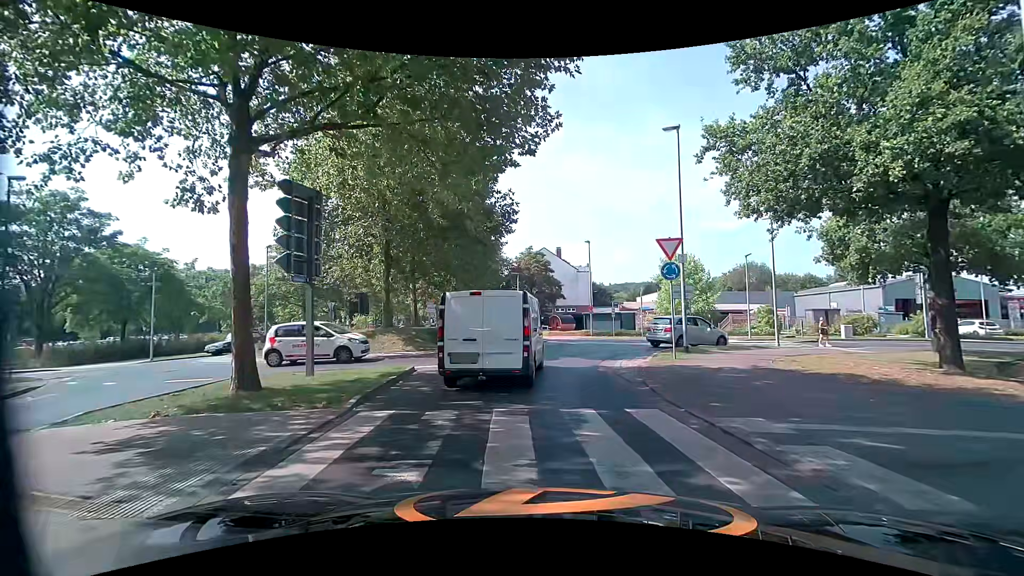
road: tertiary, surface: asphalt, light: Day
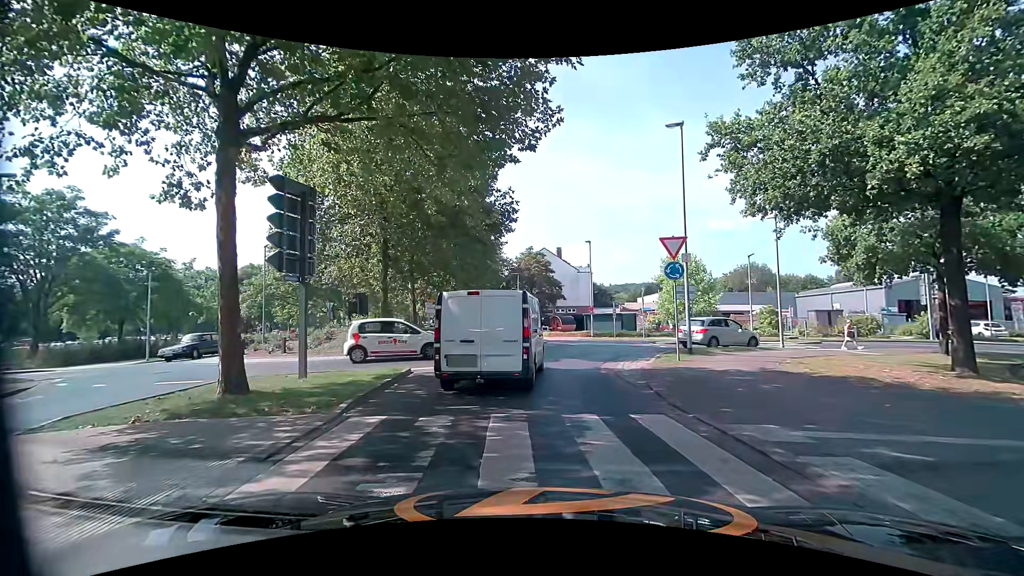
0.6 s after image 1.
(0.0, +0.3) m; 0°
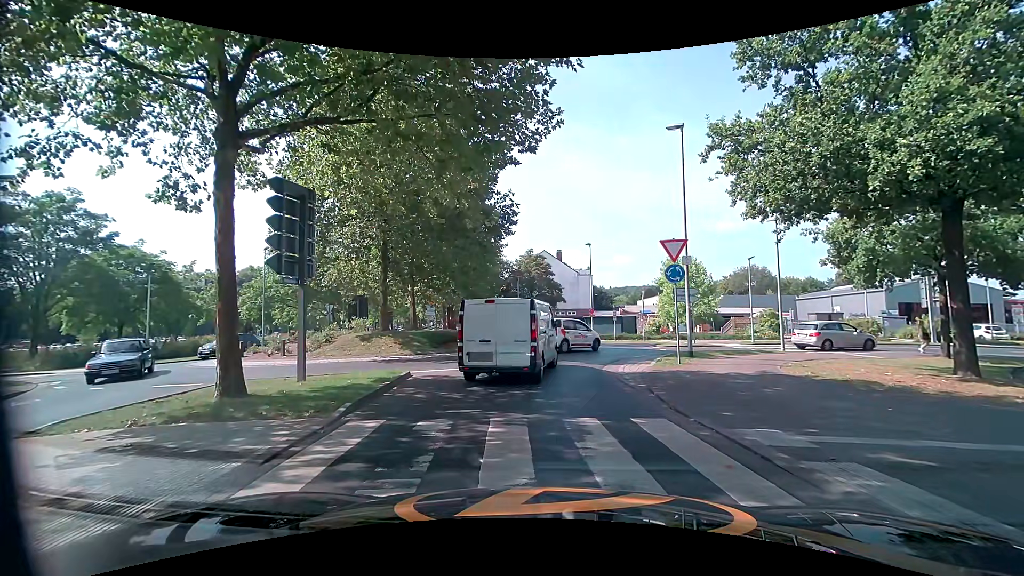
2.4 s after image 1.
(0.0, +0.1) m; 0°
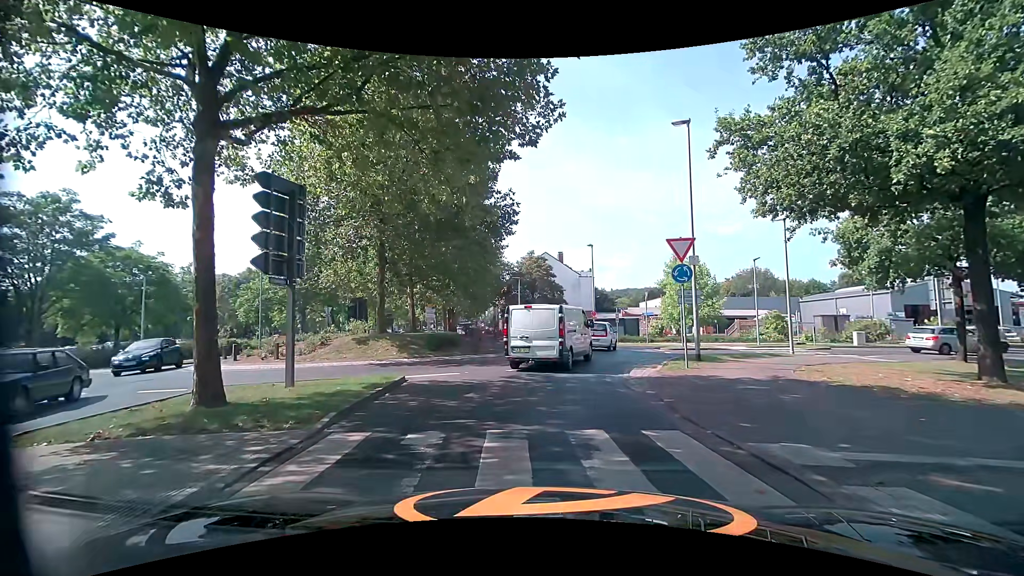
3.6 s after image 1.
(0.0, +0.7) m; 0°
